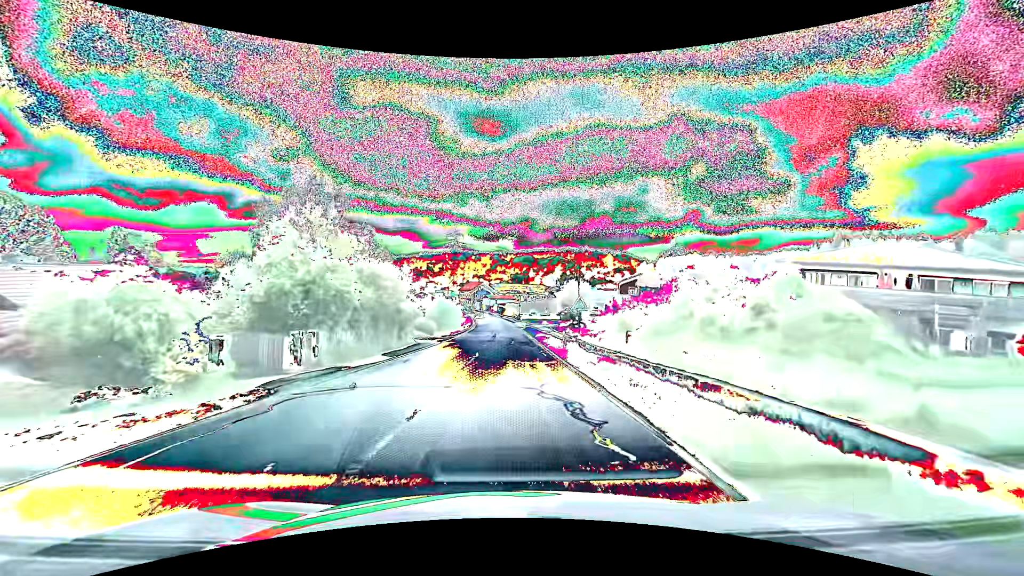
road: secondary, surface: asphalt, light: Day
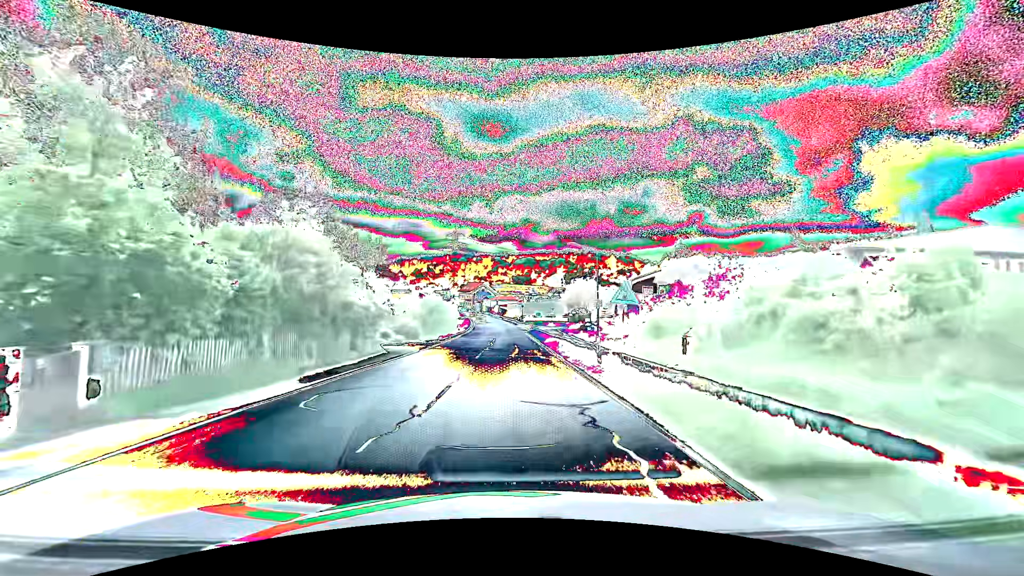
(0.0, +9.0) m; 0°
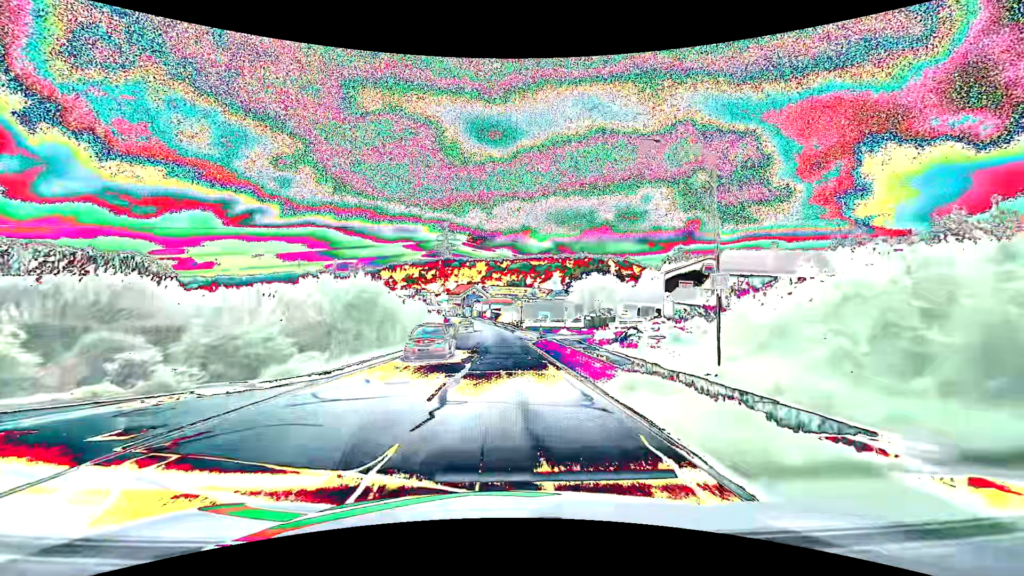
(+0.2, +22.3) m; +1°
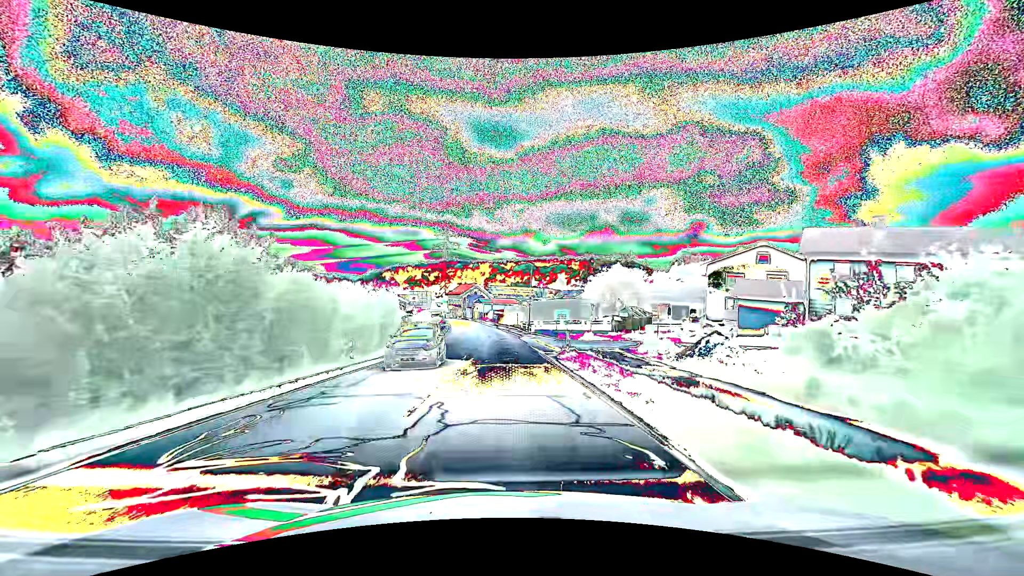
(-0.2, +13.5) m; -1°
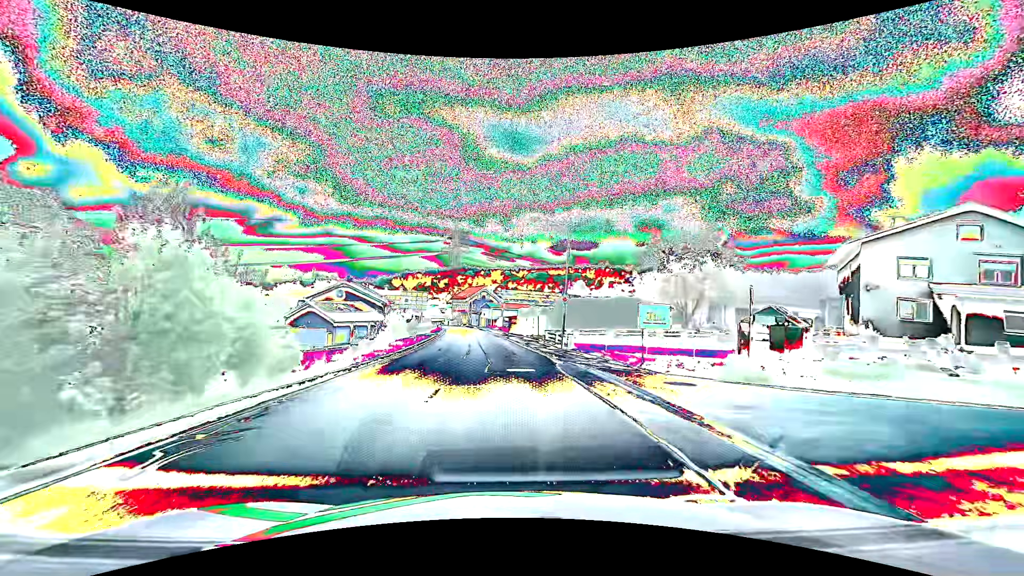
(-0.4, +22.6) m; -2°
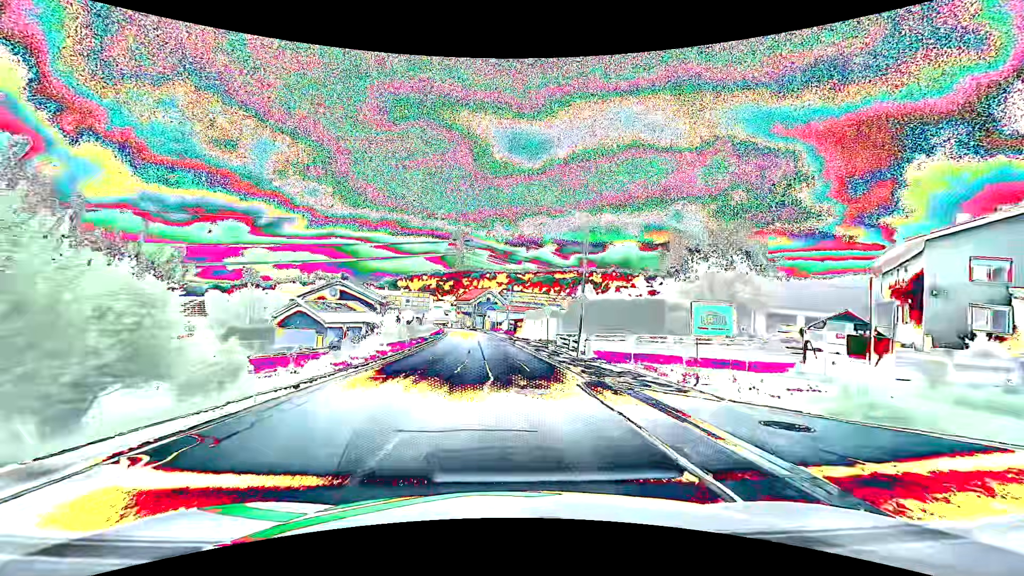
(0.0, +4.5) m; 0°
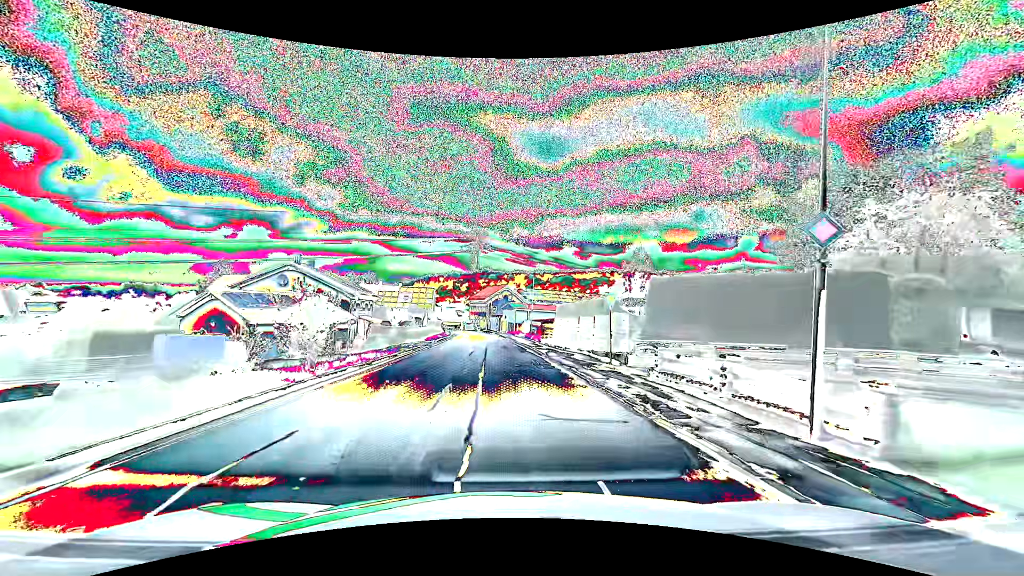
(-0.3, +17.9) m; -2°
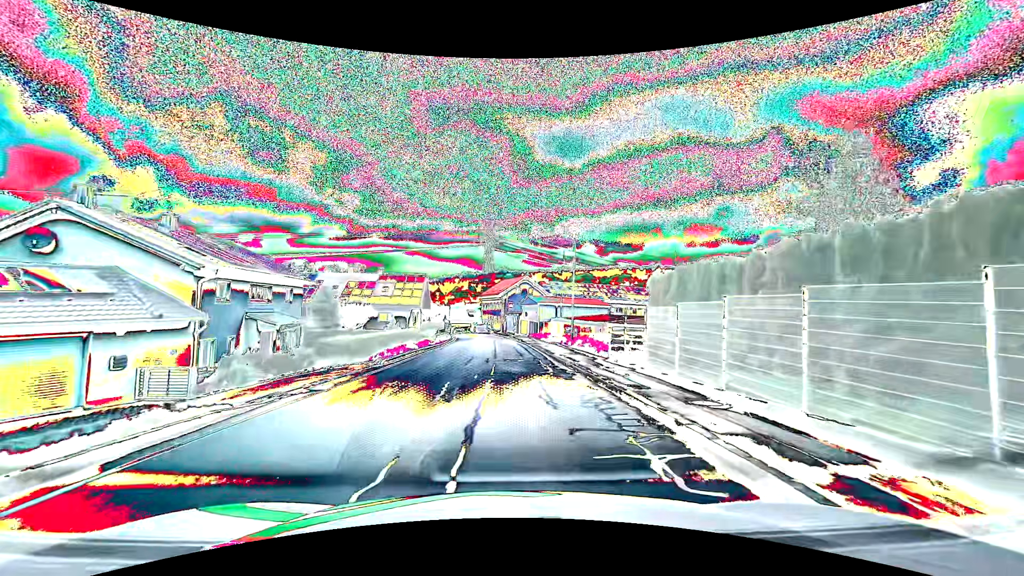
(-0.3, +22.6) m; -2°
(0, +10) (0, +20) (0, +30) (-1, +40) (-1, +50) (-2, +60) (-3, +70) (-4, +80) (-6, +90) (-8, +99) m
